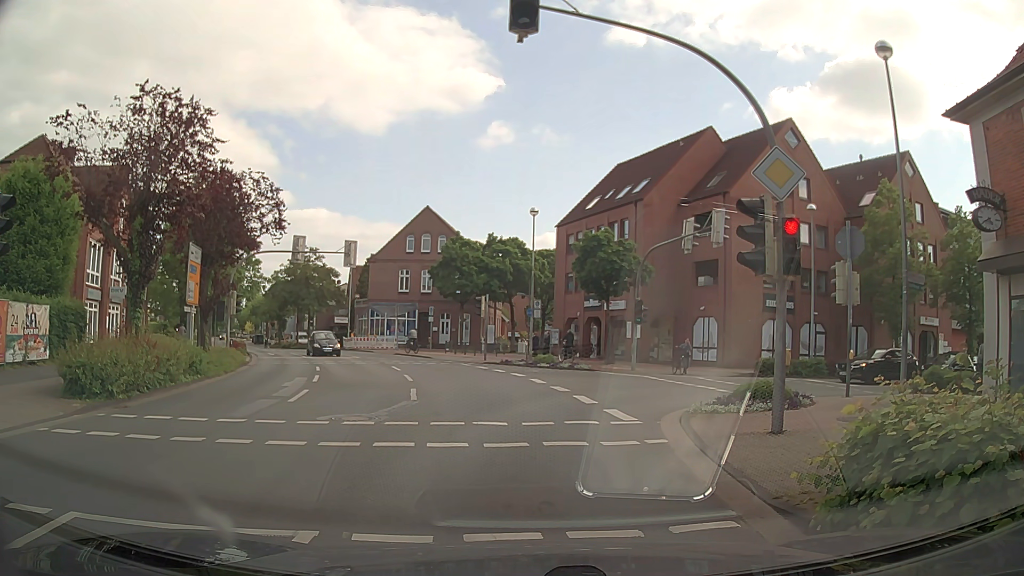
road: tertiary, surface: asphalt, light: Day
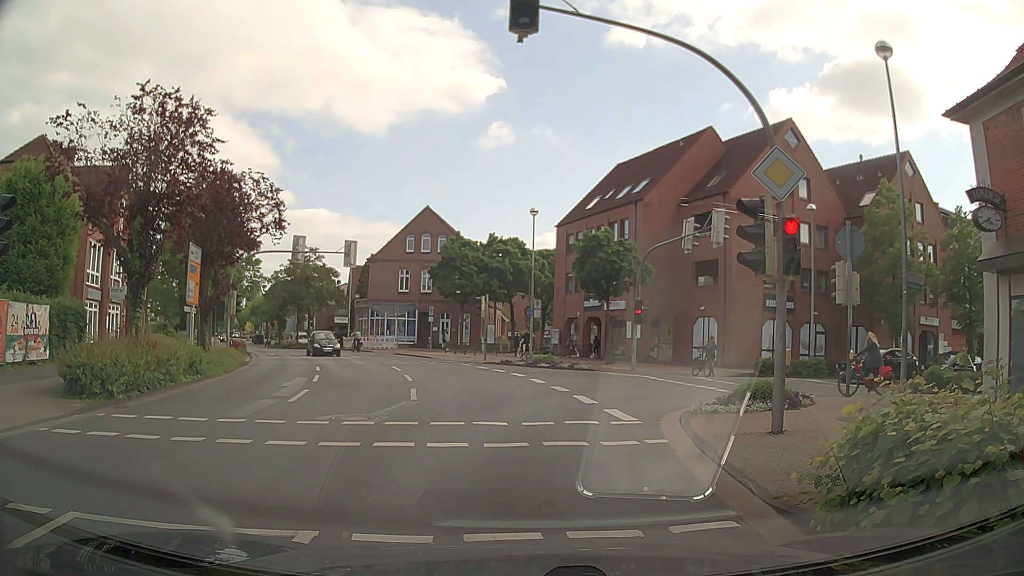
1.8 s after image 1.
(0.0, 0.0) m; 0°
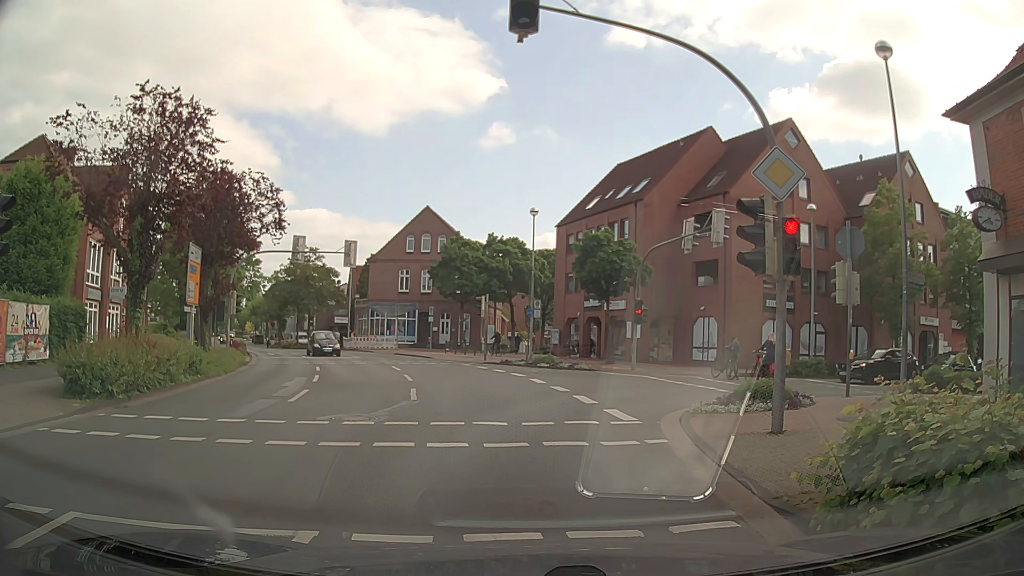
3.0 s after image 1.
(0.0, 0.0) m; 0°
(0, +10) (+3, +19) (+12, +24) (+22, +27) (+31, +30) (+40, +34) (+49, +39) (+58, +43) (+67, +47) (+76, +52) m
